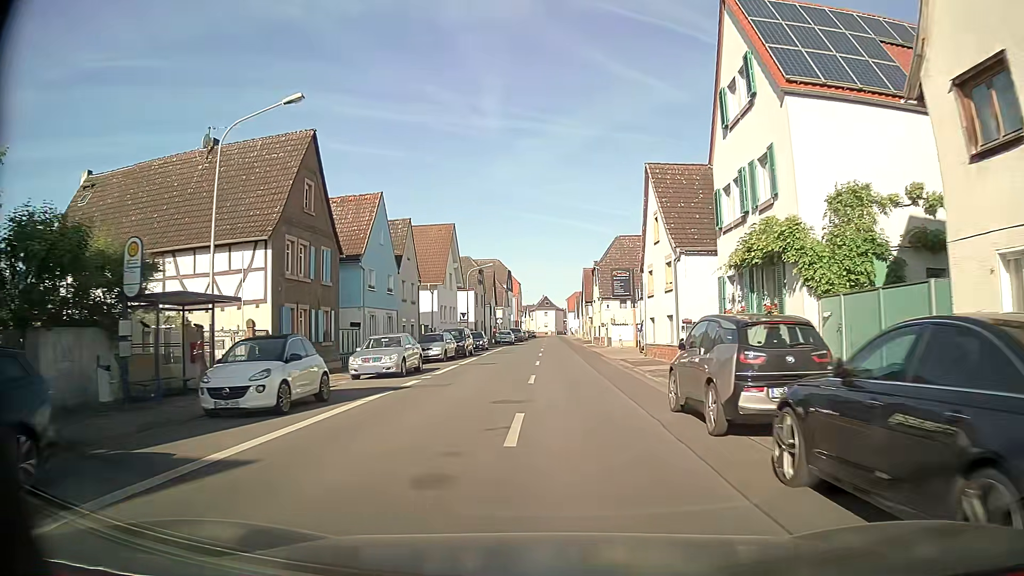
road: tertiary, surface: asphalt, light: Day
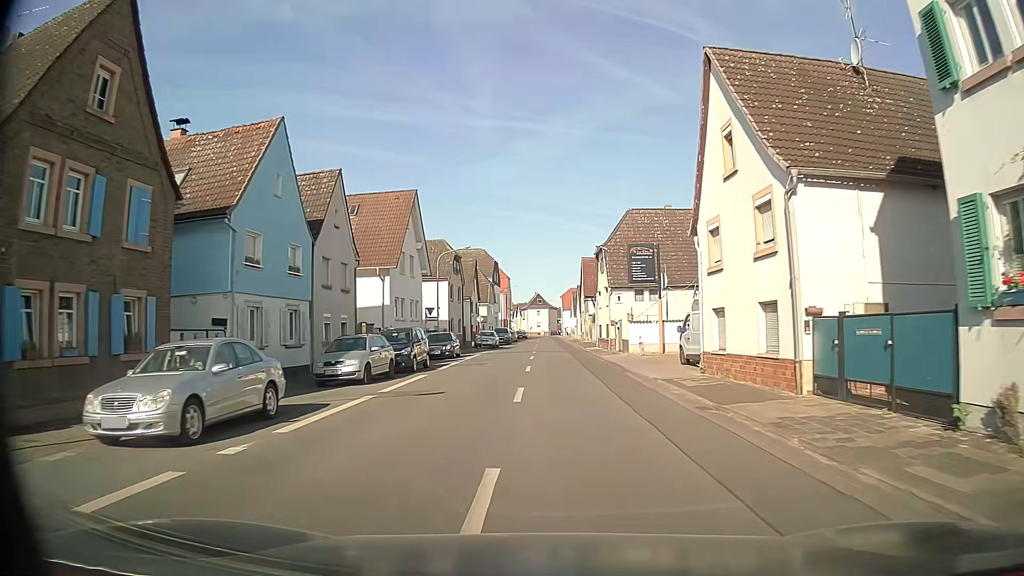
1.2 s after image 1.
(0.0, +13.5) m; +1°
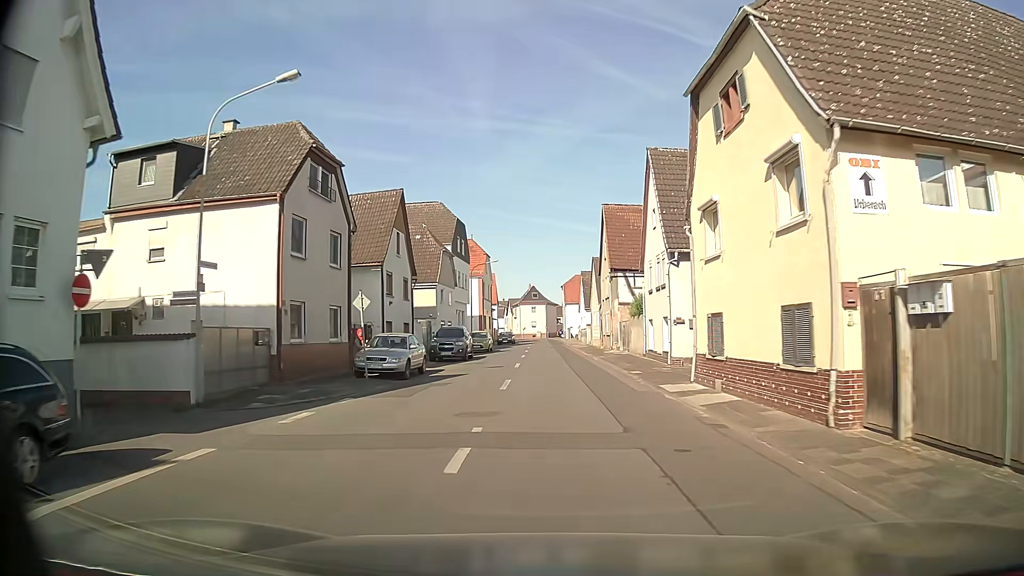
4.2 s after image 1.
(0.0, +34.1) m; 0°
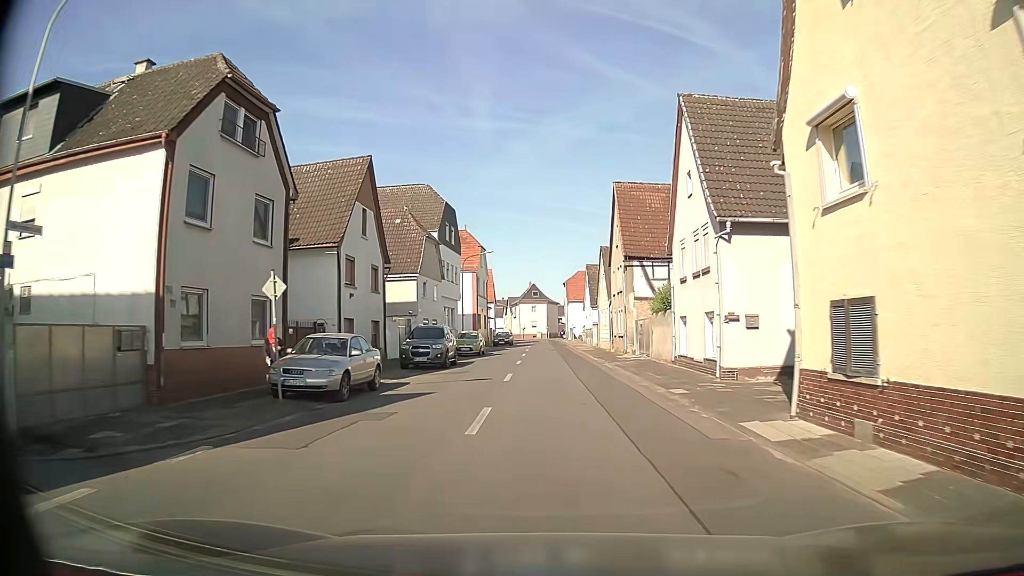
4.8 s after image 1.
(0.0, +6.9) m; 0°
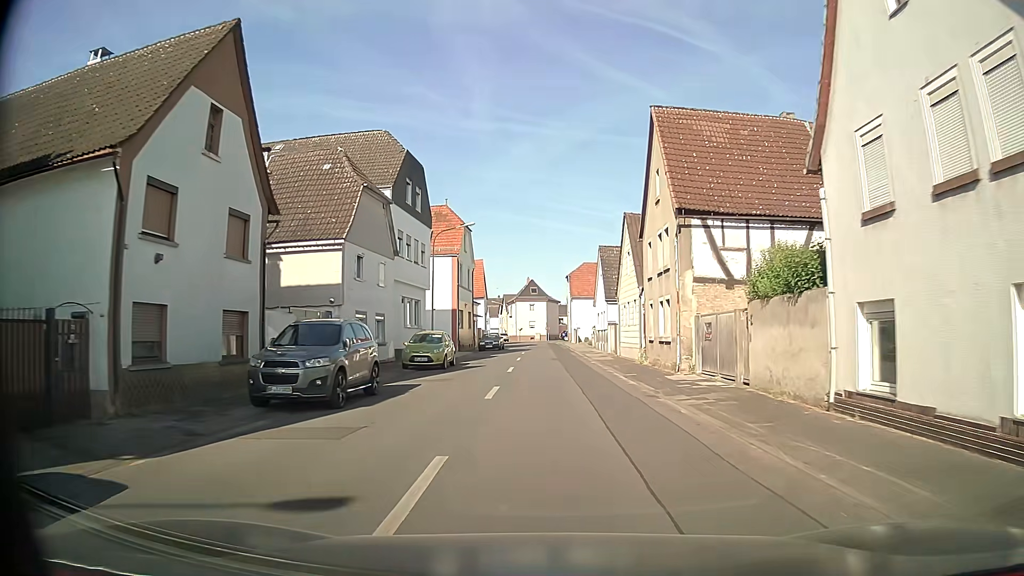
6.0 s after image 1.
(+0.1, +13.9) m; 0°
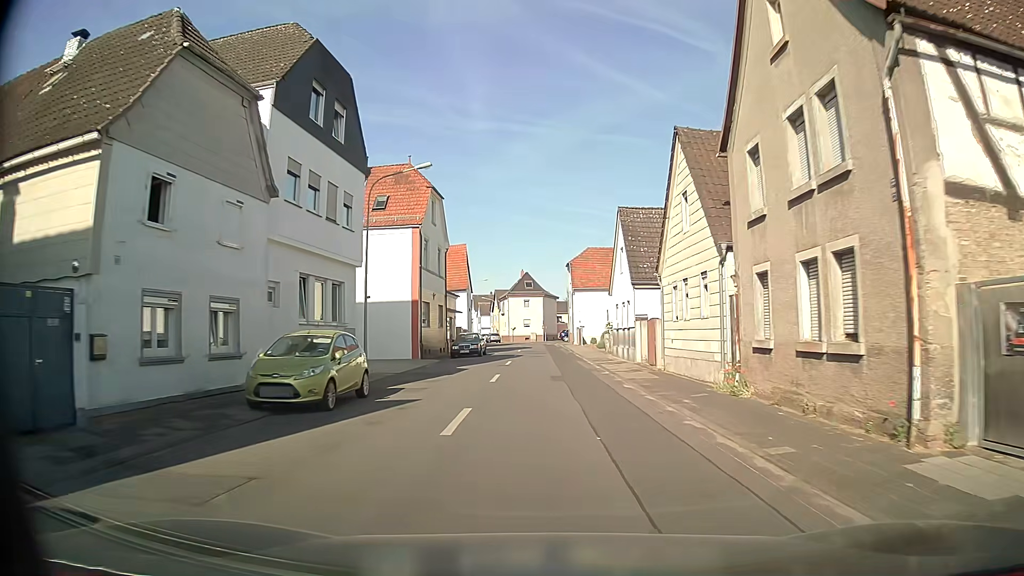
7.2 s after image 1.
(0.0, +13.9) m; +1°
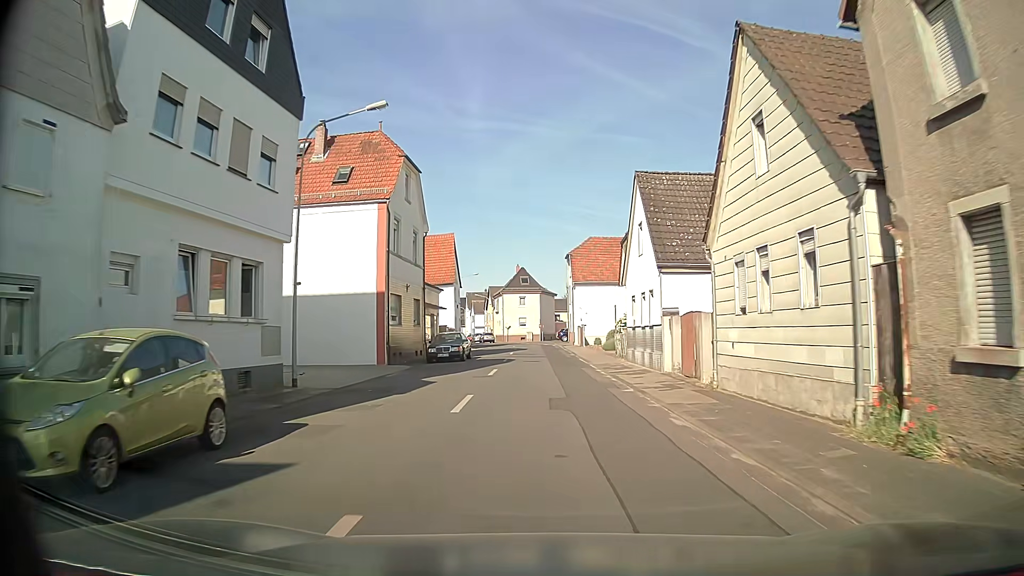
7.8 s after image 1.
(0.0, +7.0) m; 0°
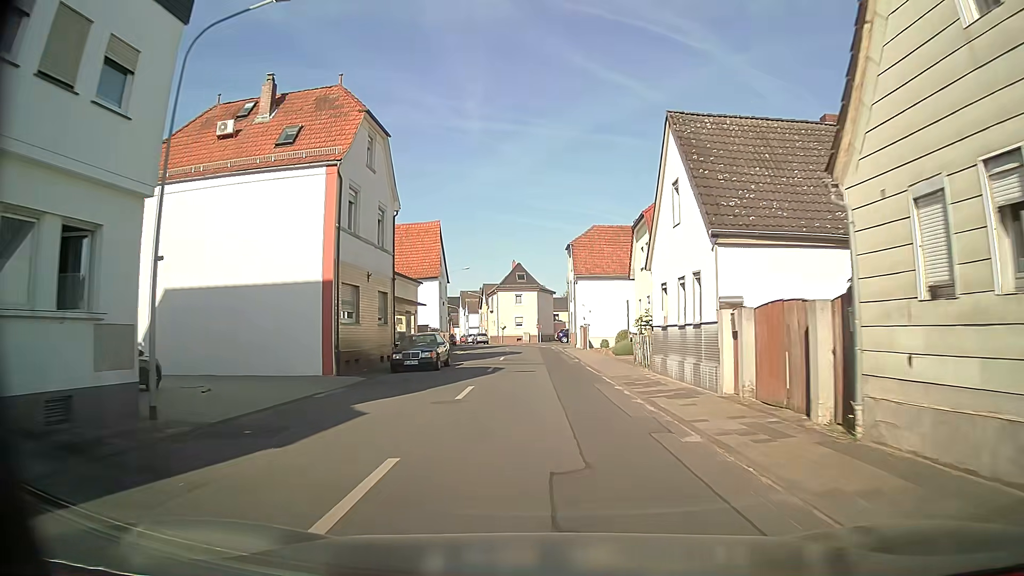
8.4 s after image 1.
(0.0, +7.0) m; 0°
(0, +10) (0, +20) (0, +30) (0, +40) (-1, +50) (-3, +60) (-5, +70) (-7, +79) (-10, +89) (-12, +99) m
